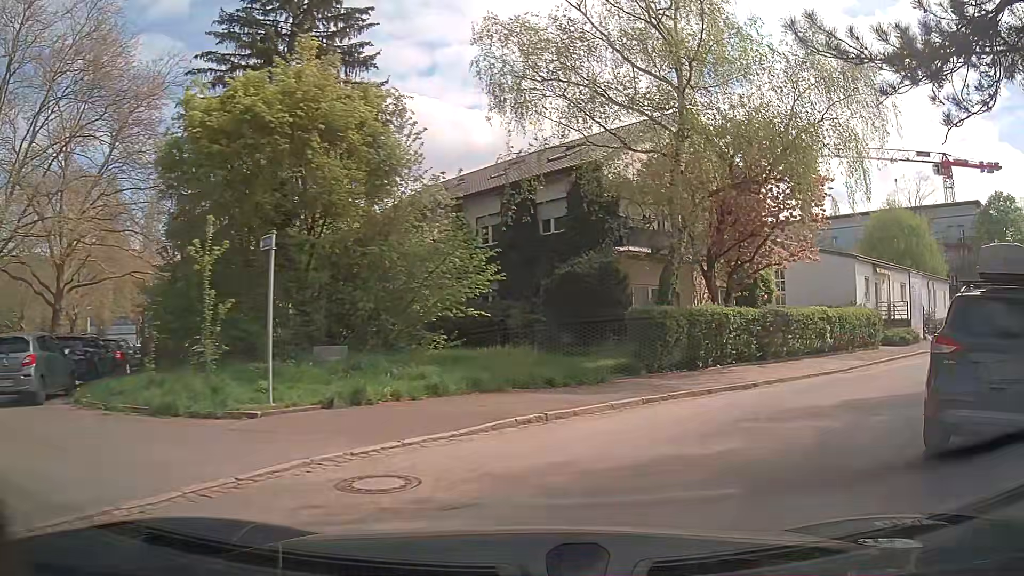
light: Day
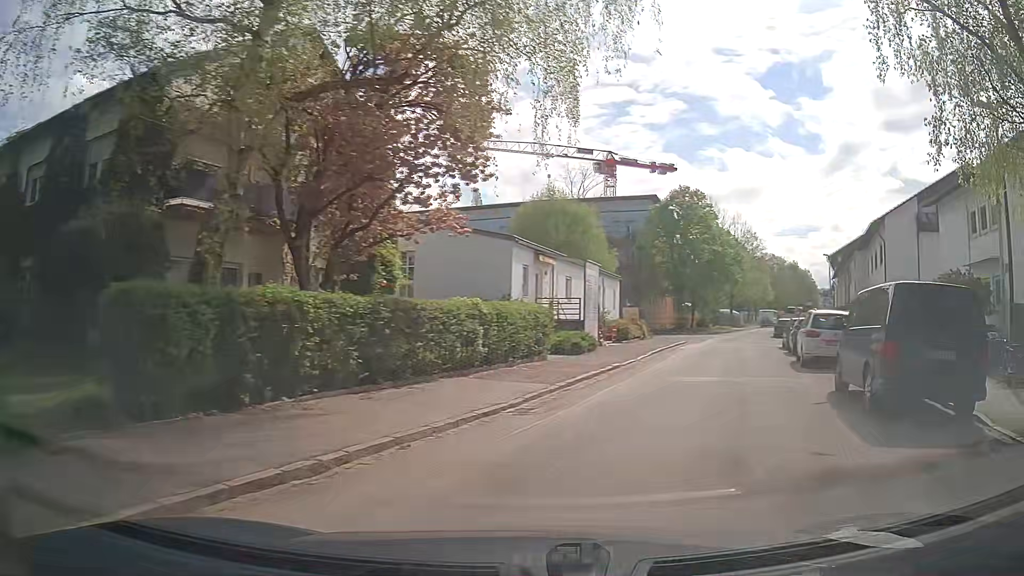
(+2.2, +8.2) m; +31°
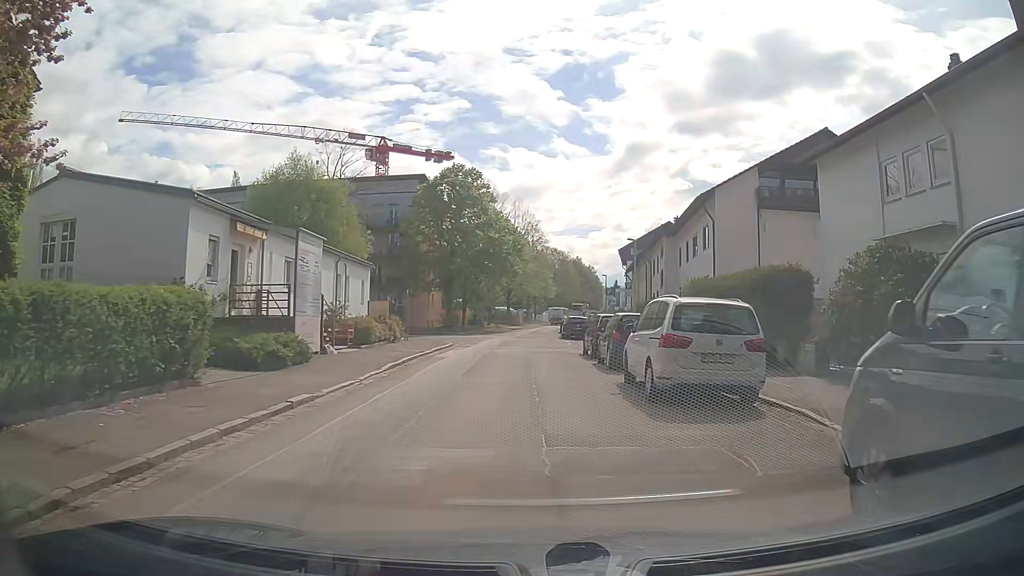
(+2.2, +9.2) m; +20°
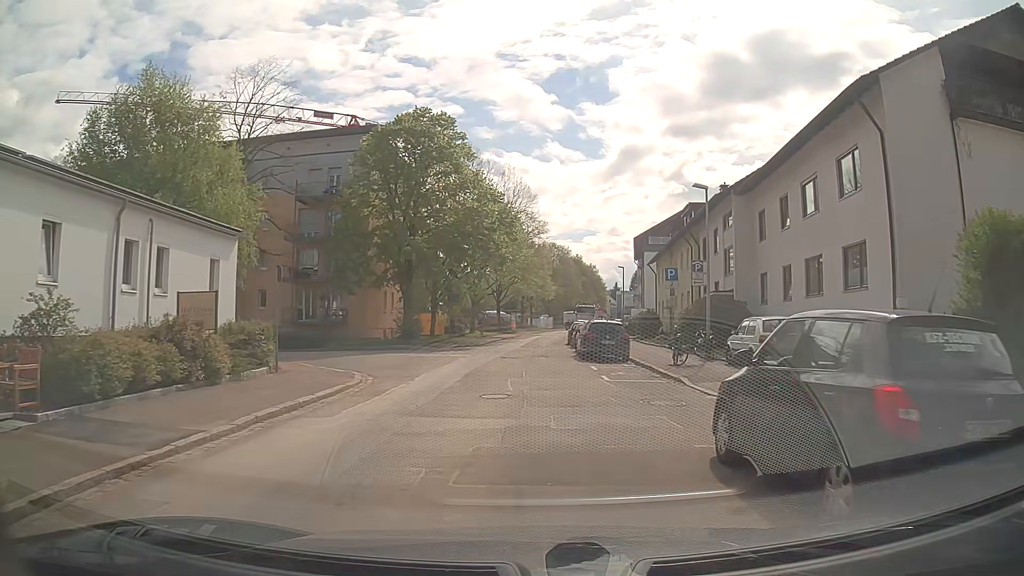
(+0.1, +18.3) m; 0°
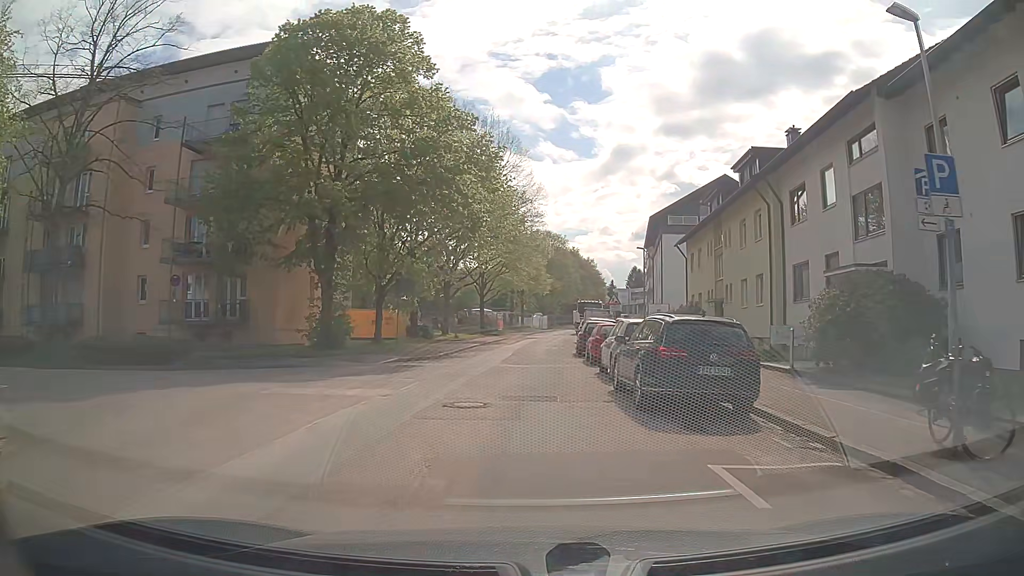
(+0.3, +15.0) m; +1°
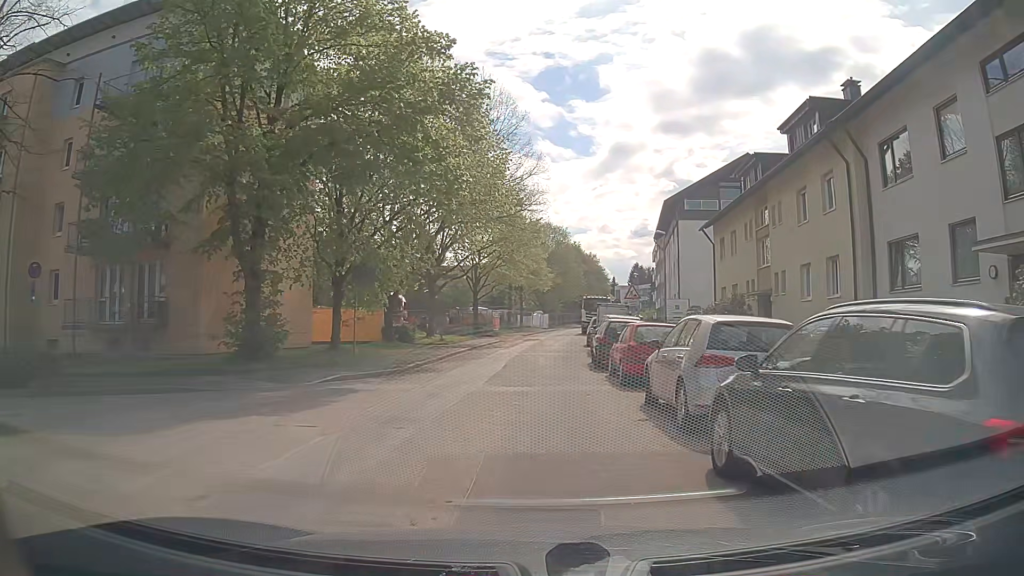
(+0.1, +7.3) m; 0°
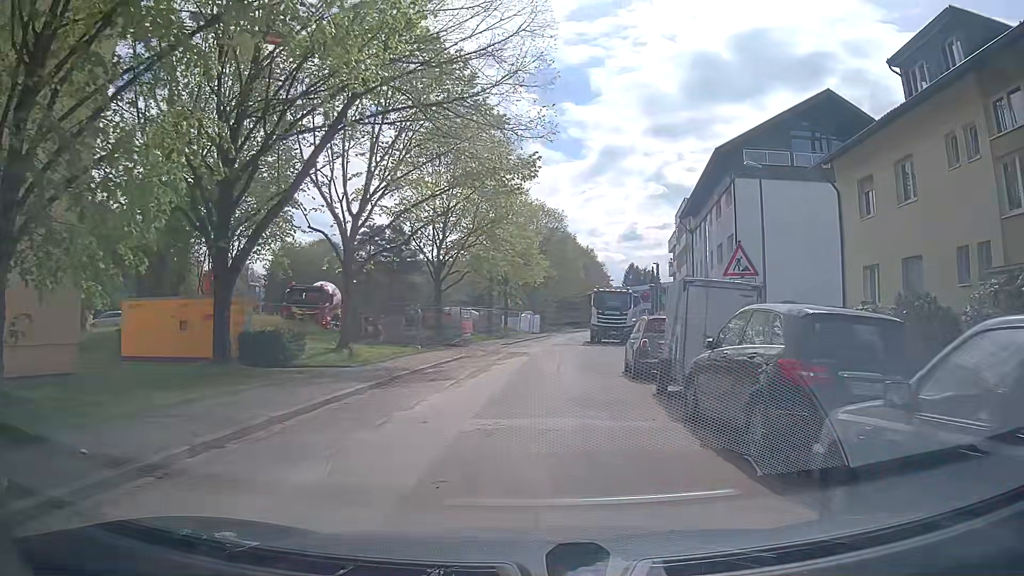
(+0.4, +17.9) m; +2°
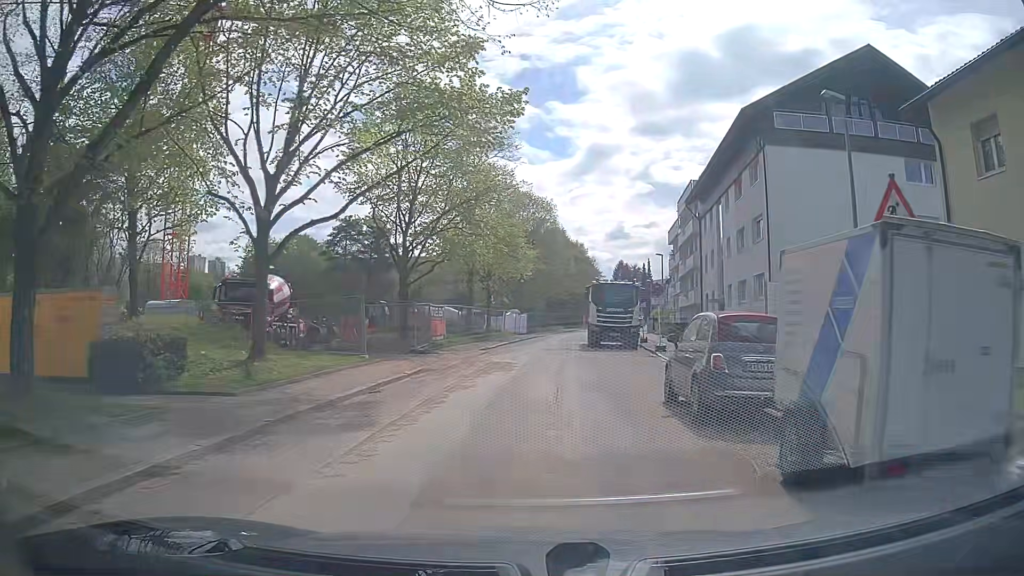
(0.0, +7.1) m; +3°
(0, +10) (0, +20) (-1, +30) (0, +40) (+1, +50) (+2, +60) (+3, +70) (+4, +80) (+5, +90) (+7, +100) m
